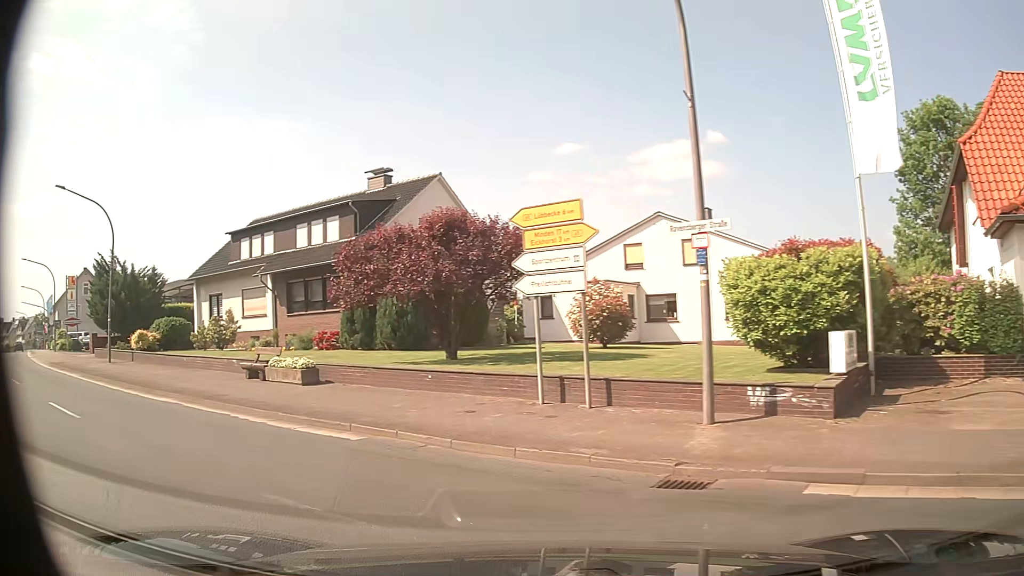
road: secondary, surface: asphalt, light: Day
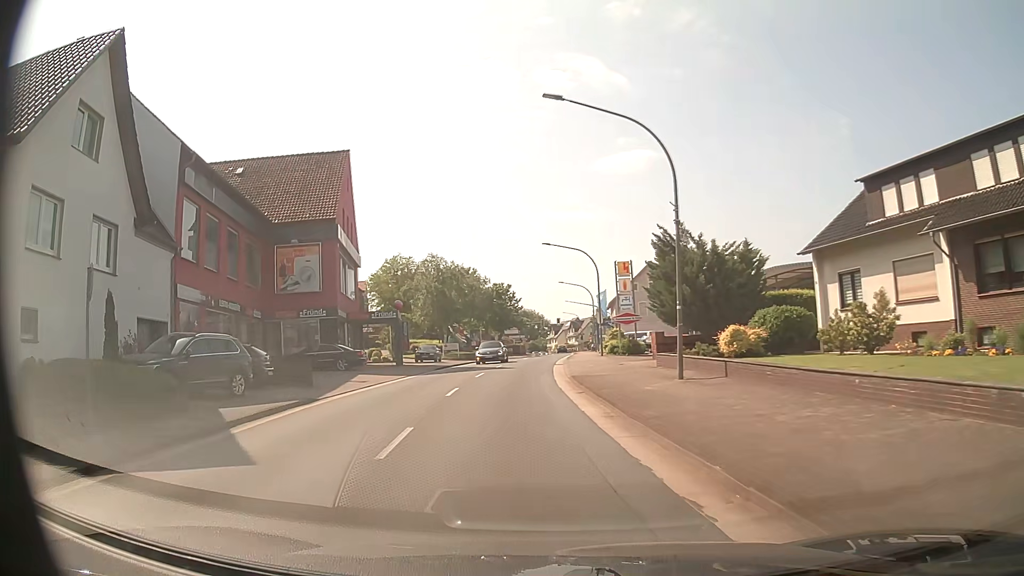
(-6.9, +11.7) m; -51°
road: primary
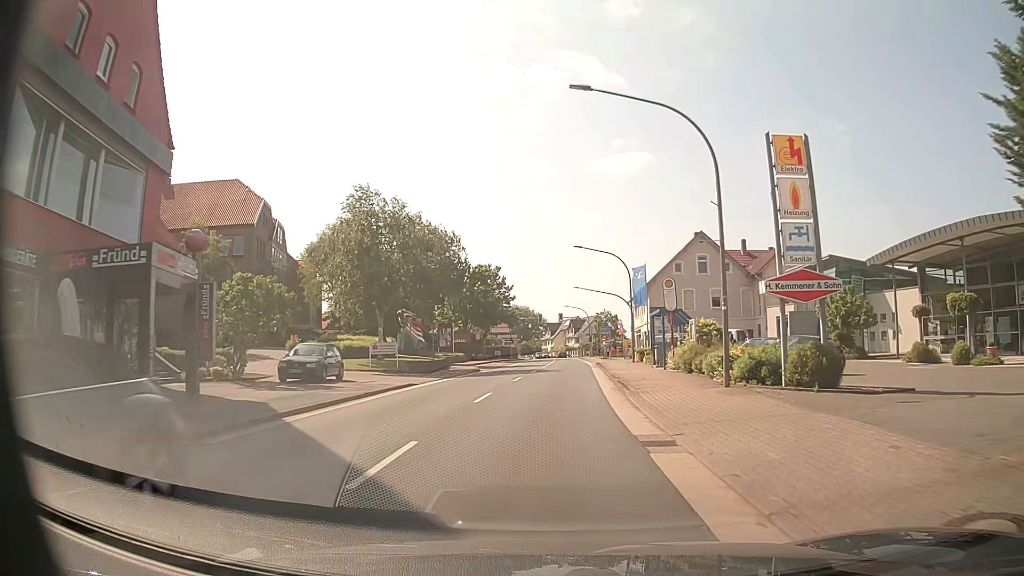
(-1.0, +29.4) m; 0°
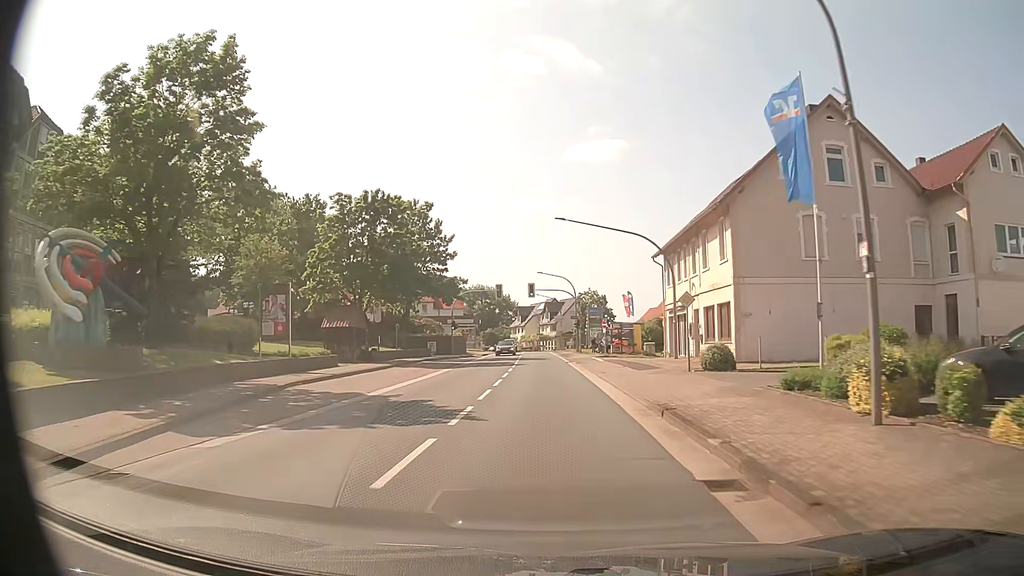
(+1.3, +36.6) m; +3°
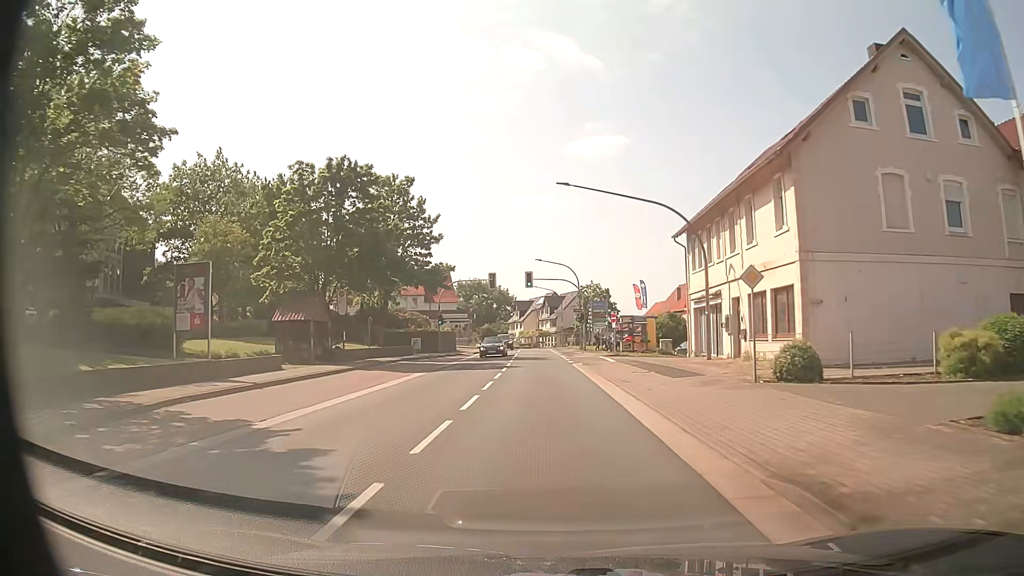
(0.0, +7.5) m; 0°
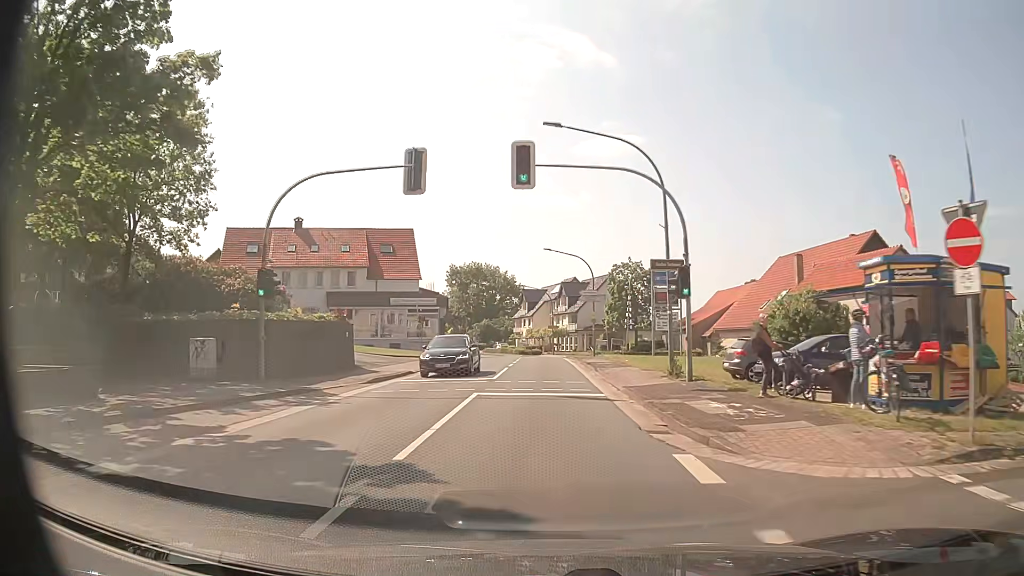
(-0.4, +37.5) m; -2°
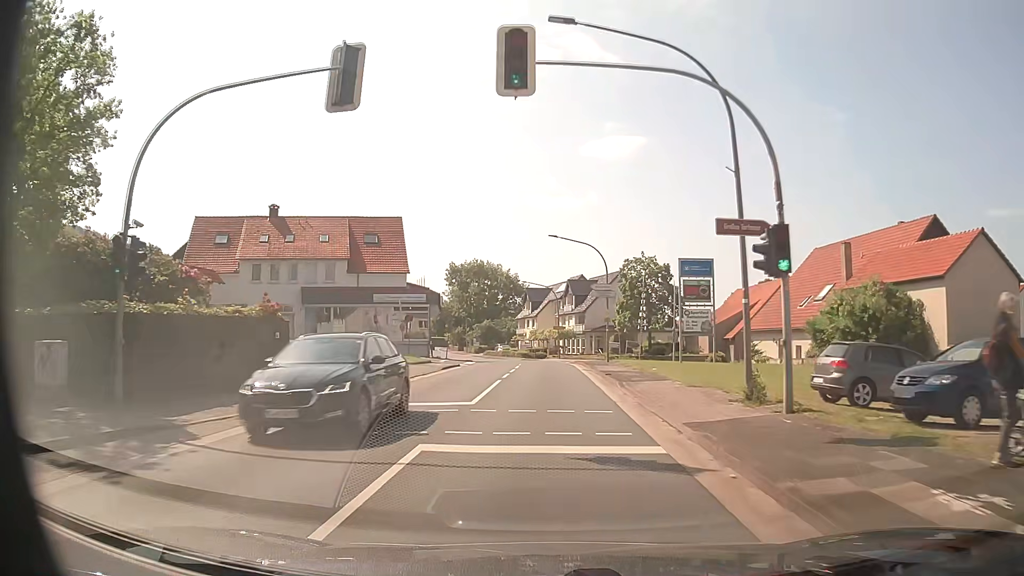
(0.0, +7.4) m; 0°
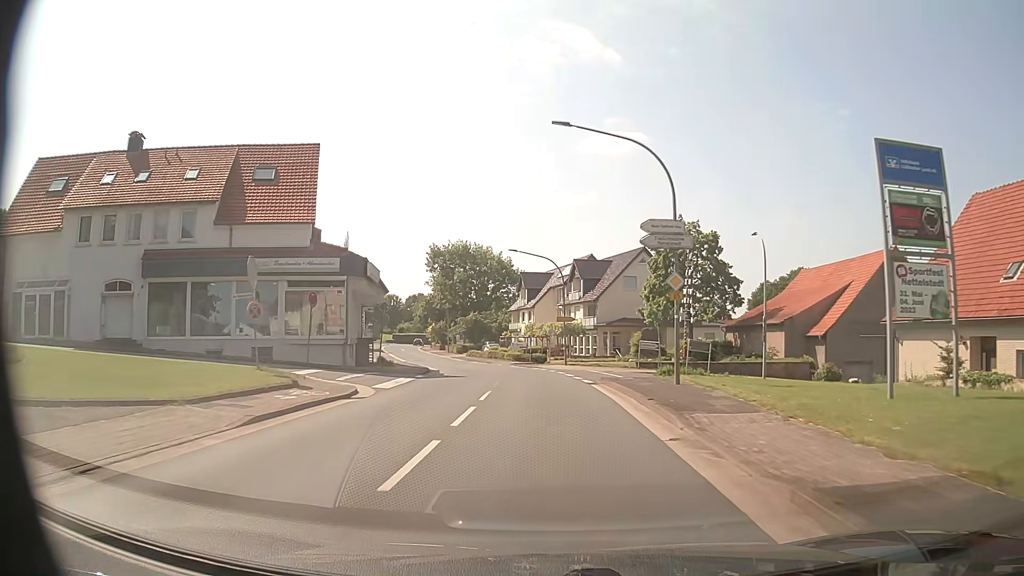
(-0.1, +22.3) m; 0°
(0, +10) (0, +20) (0, +30) (-2, +40) (-3, +50) (-6, +59) (-9, +69) (-12, +79) (-15, +88) (-18, +98) m
